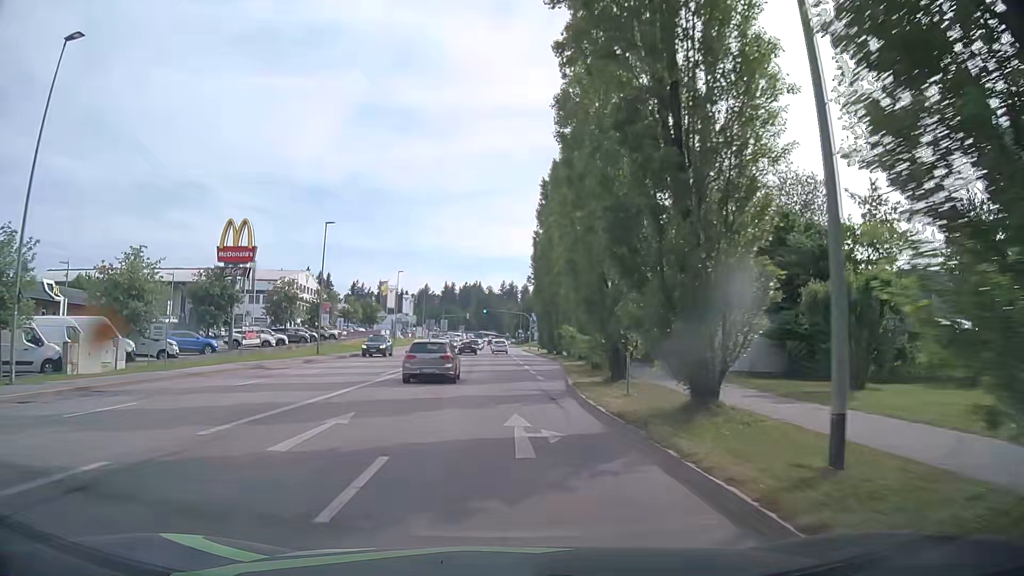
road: tertiary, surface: asphalt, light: Day
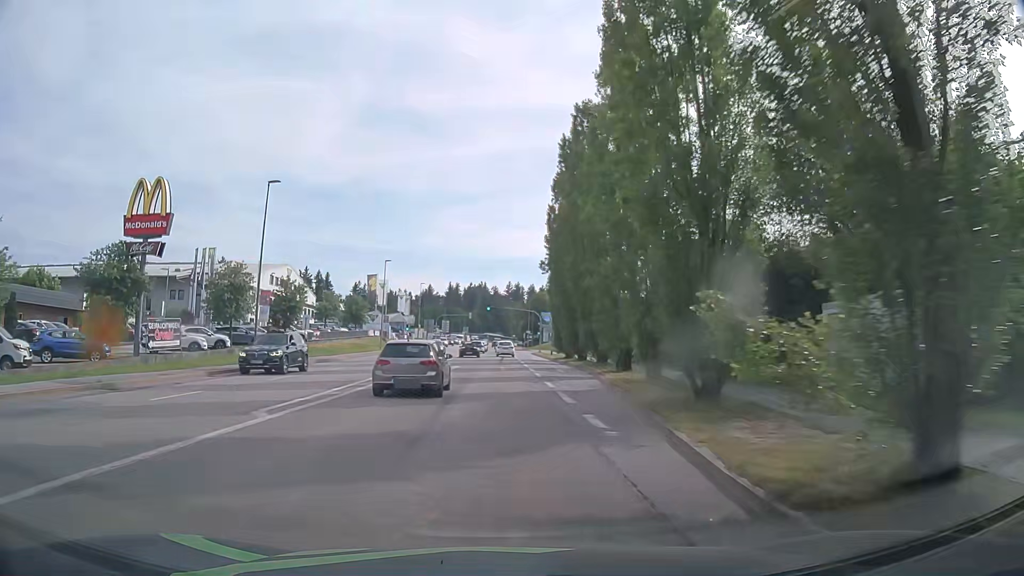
(+0.1, +14.5) m; +1°
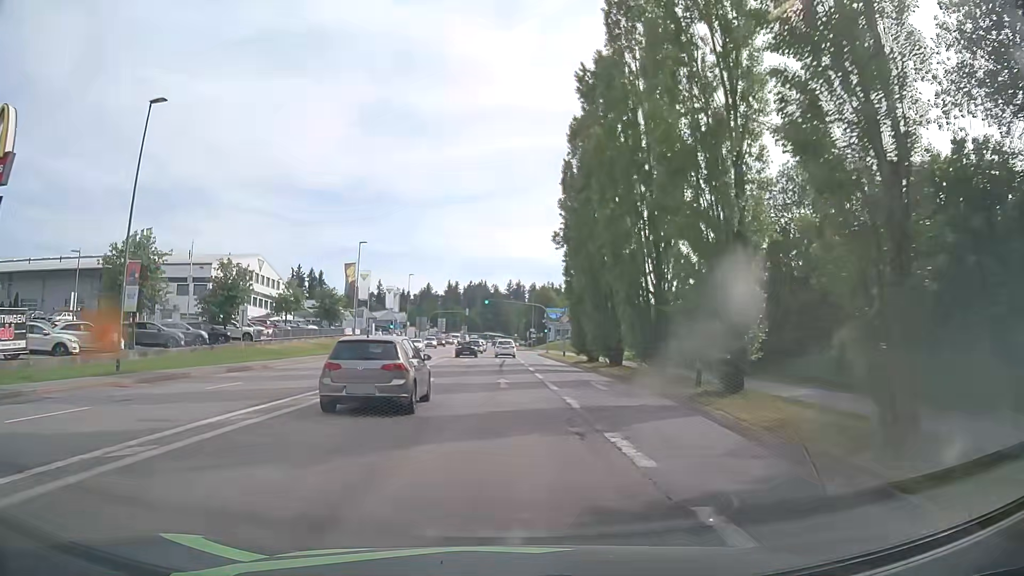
(-0.2, +14.4) m; -2°
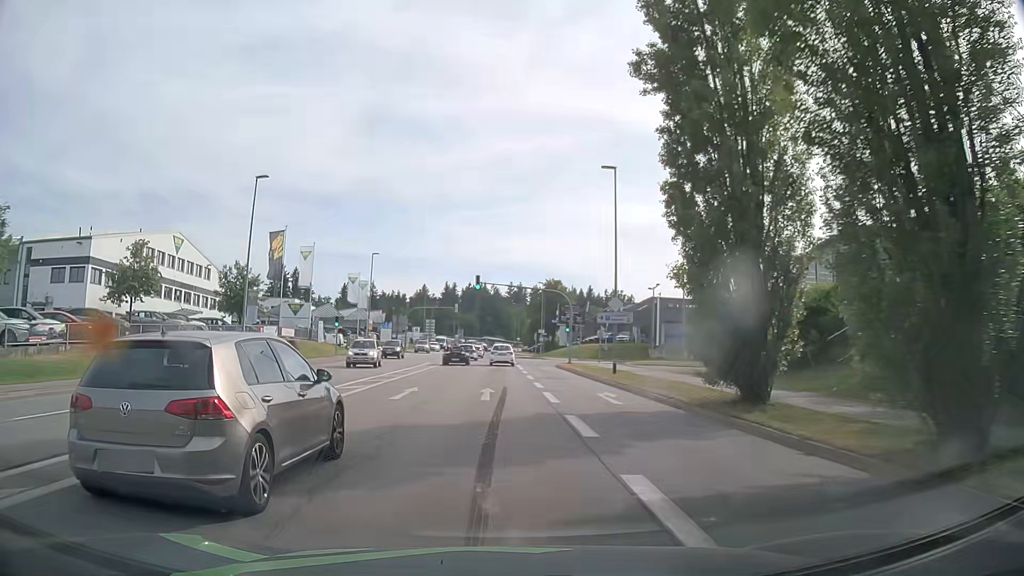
(+0.4, +27.7) m; +1°
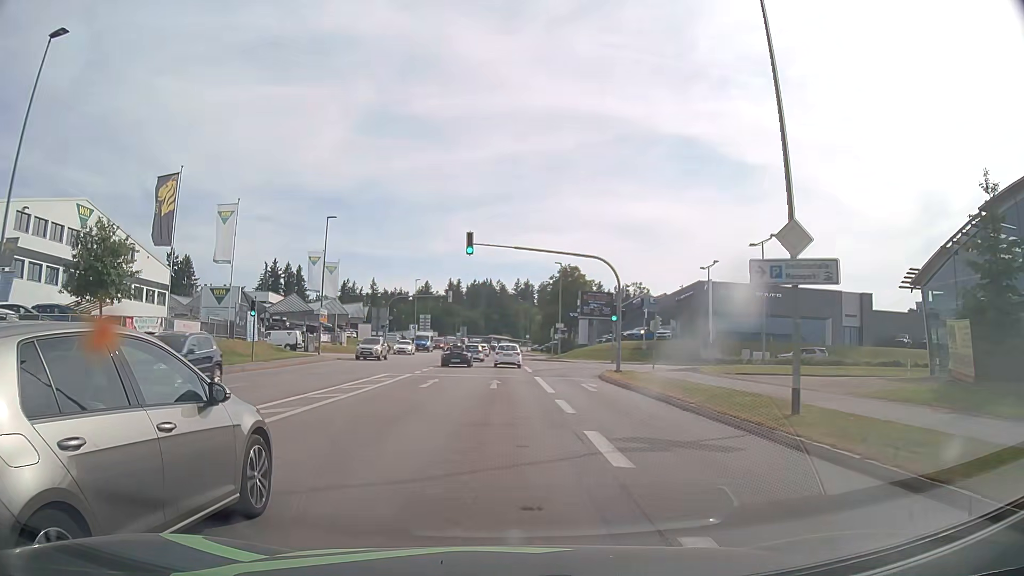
(-0.1, +20.5) m; -1°
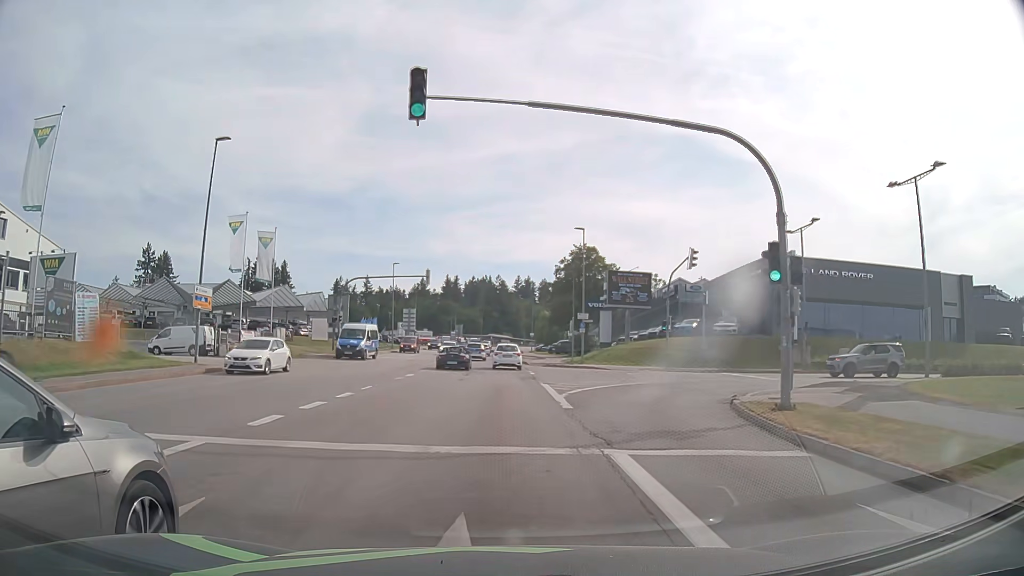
(+0.2, +20.8) m; +1°
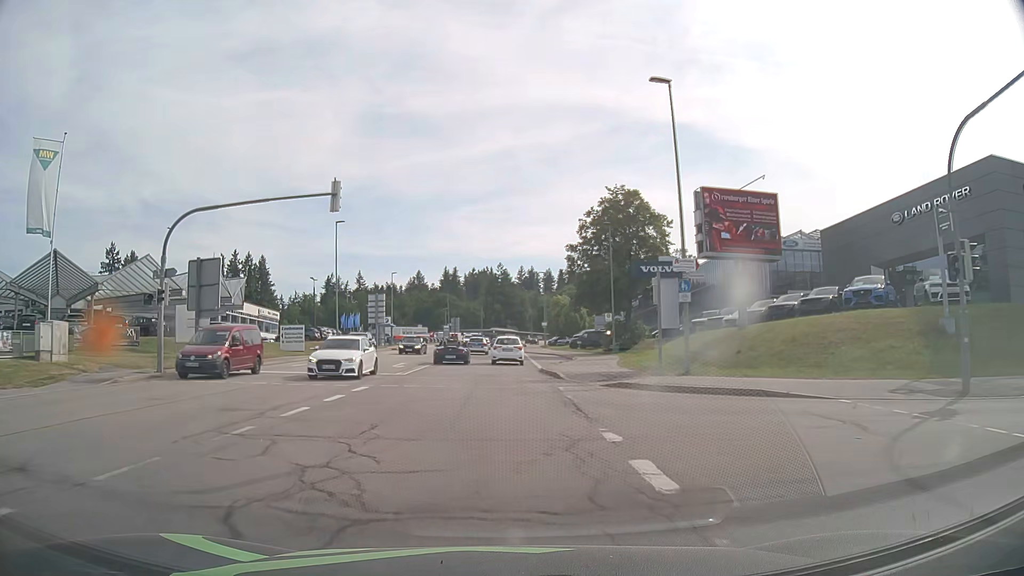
(0.0, +28.4) m; 0°
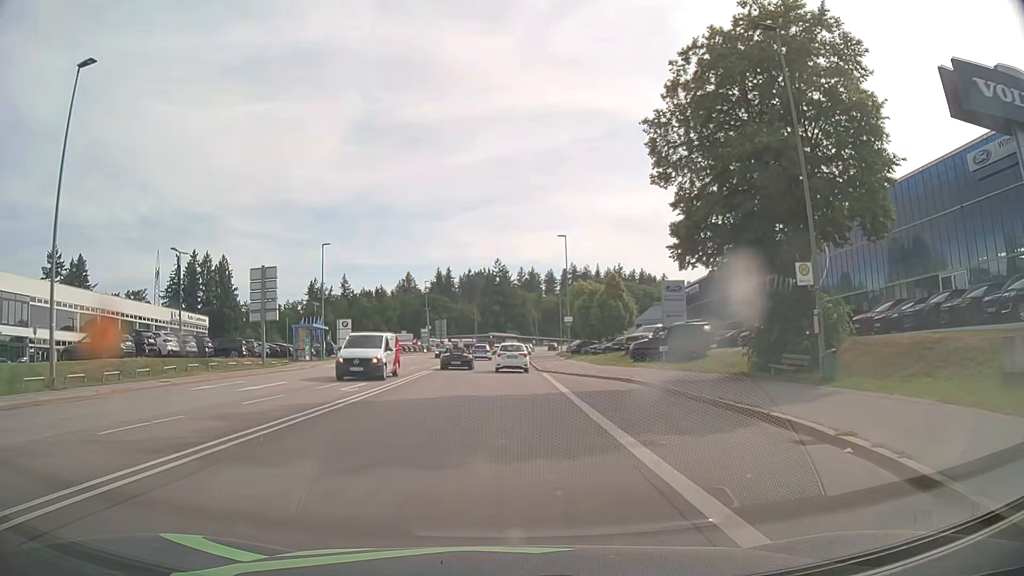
(-0.2, +35.9) m; 0°
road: secondary
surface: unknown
(0, +10) (0, +20) (0, +30) (0, +40) (0, +50) (0, +60) (0, +70) (+1, +80) (+1, +90) (+2, +100) m
